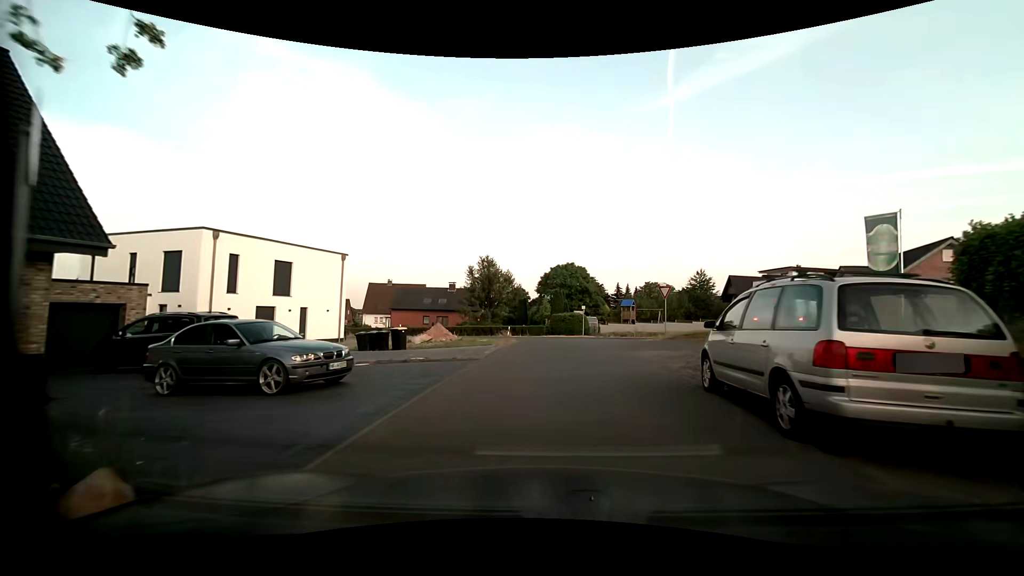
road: unclassified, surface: asphalt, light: Day
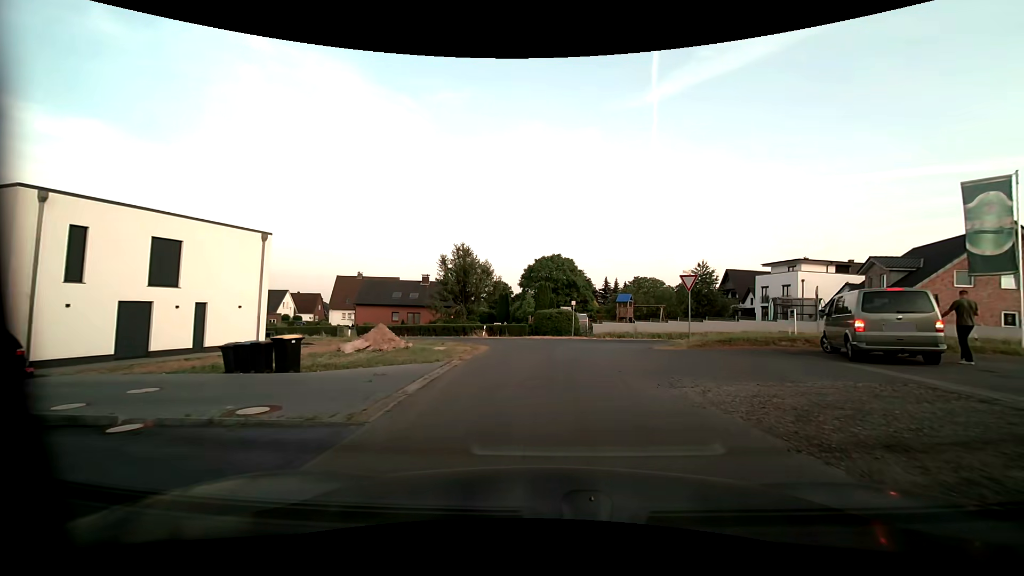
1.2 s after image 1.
(0.0, +7.8) m; +2°
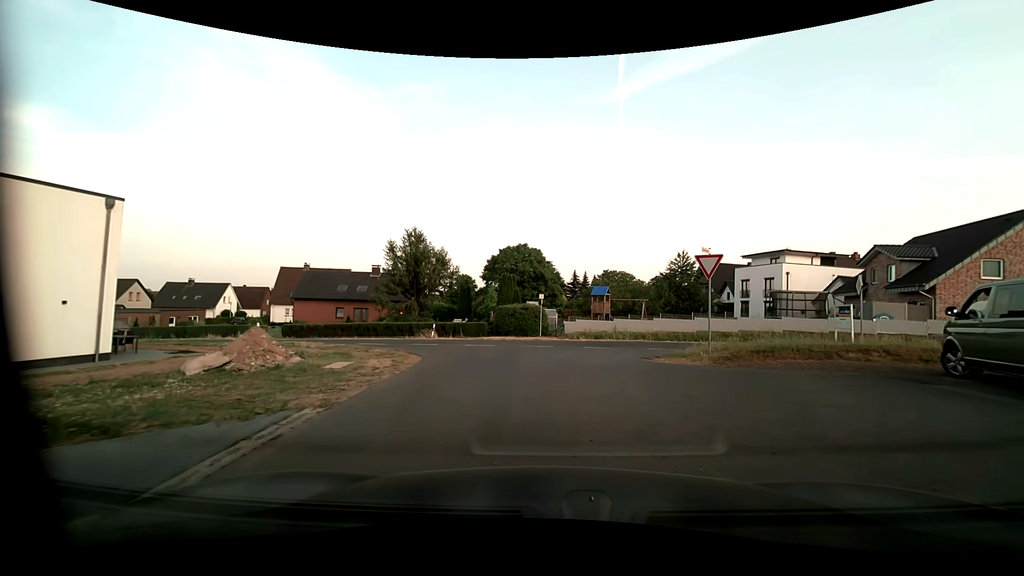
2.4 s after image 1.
(+0.2, +7.0) m; +3°
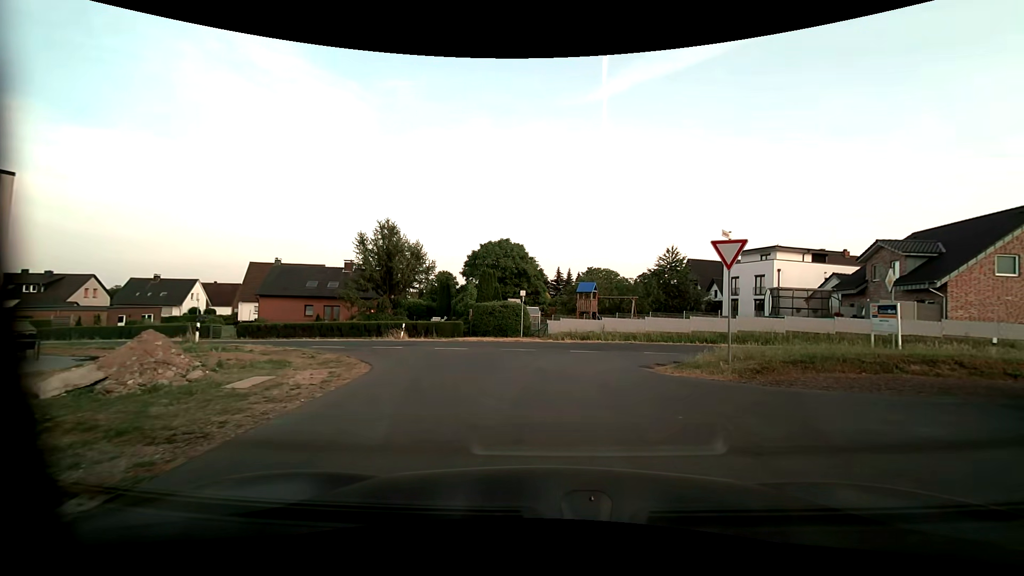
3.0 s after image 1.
(+0.1, +3.1) m; +2°
